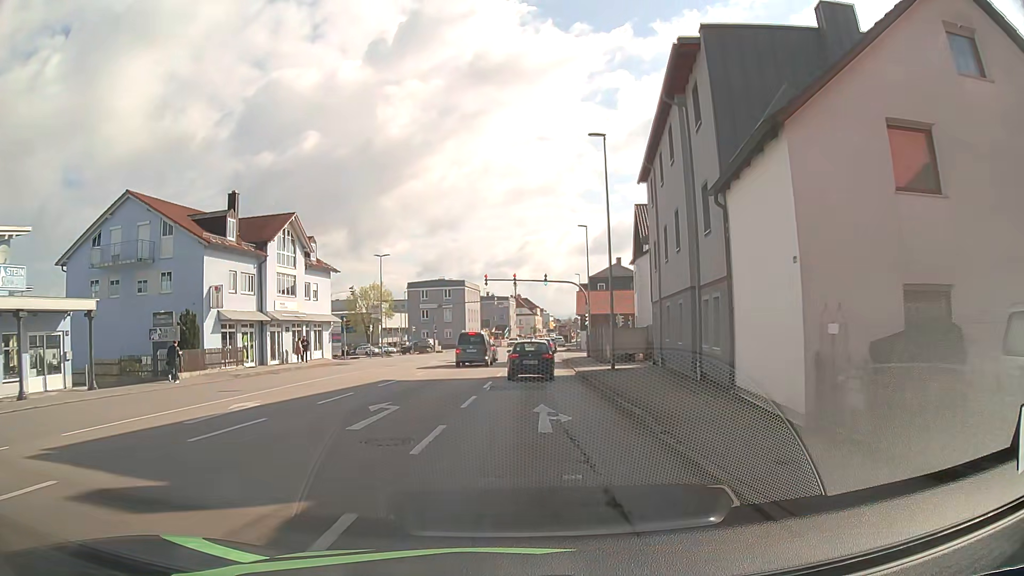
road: tertiary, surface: asphalt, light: Day
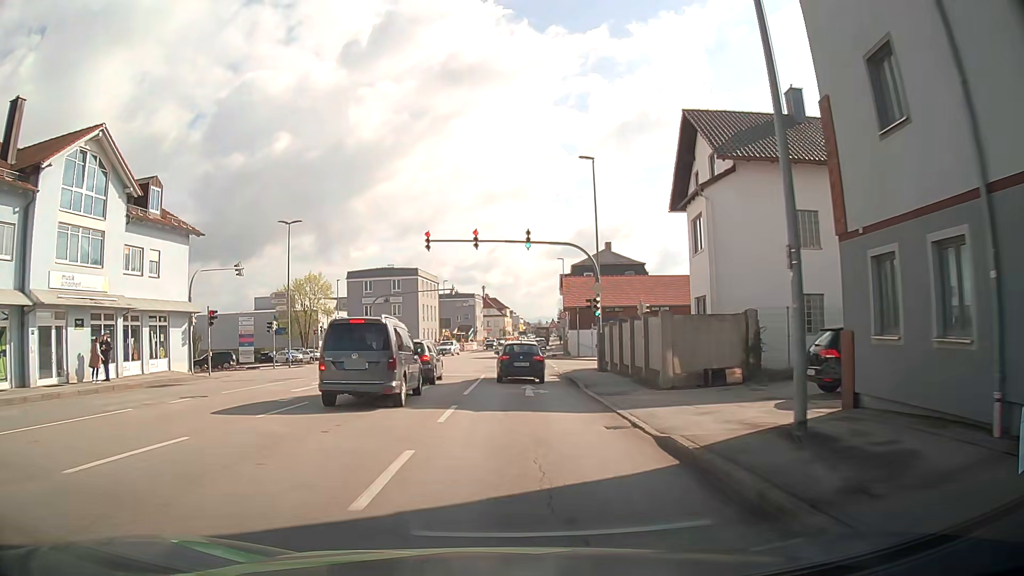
(+0.7, +21.0) m; +3°
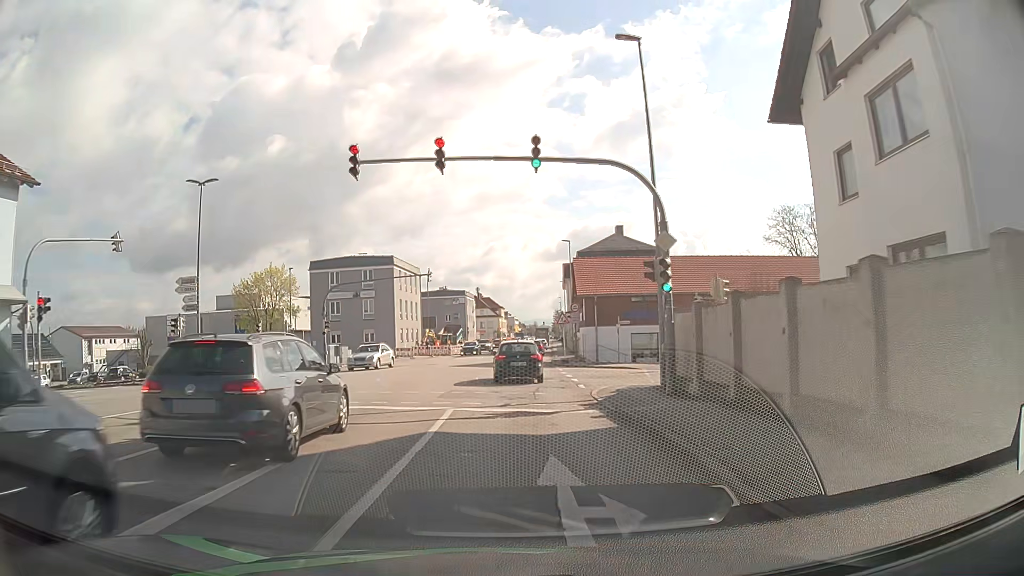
(+0.1, +14.1) m; +1°
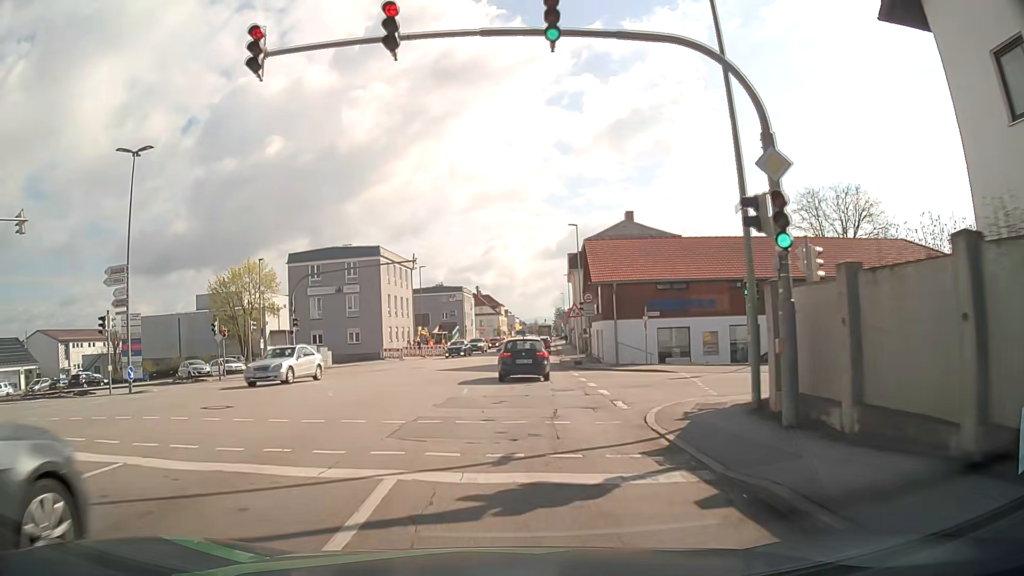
(0.0, +7.1) m; -1°
